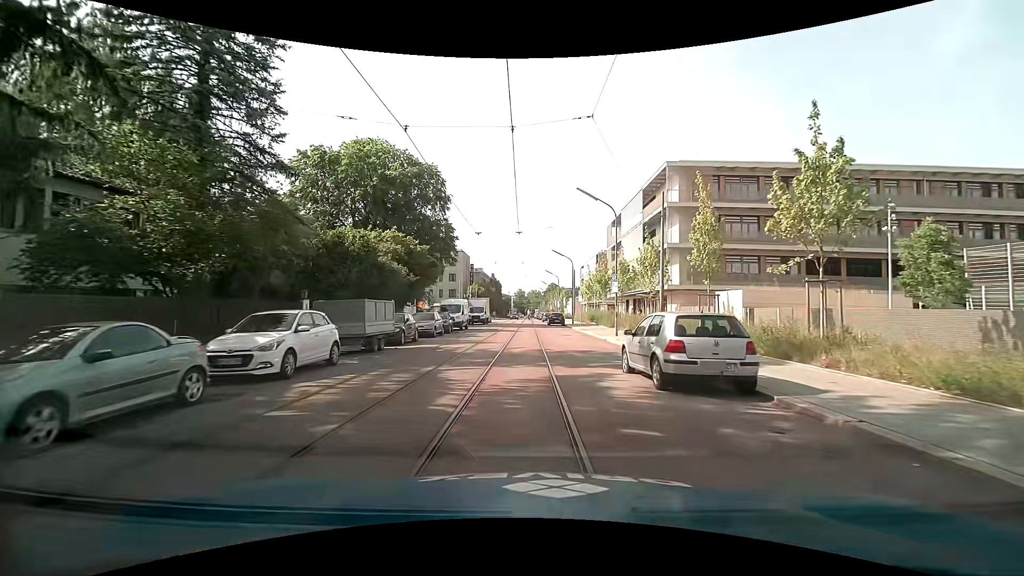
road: residential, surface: asphalt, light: Day
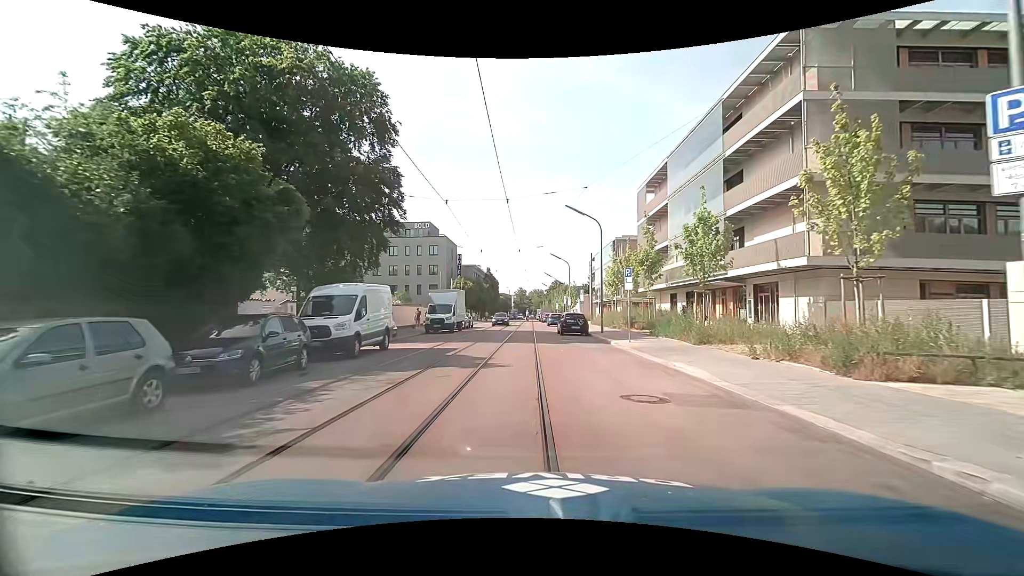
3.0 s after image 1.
(+0.3, +23.2) m; 0°
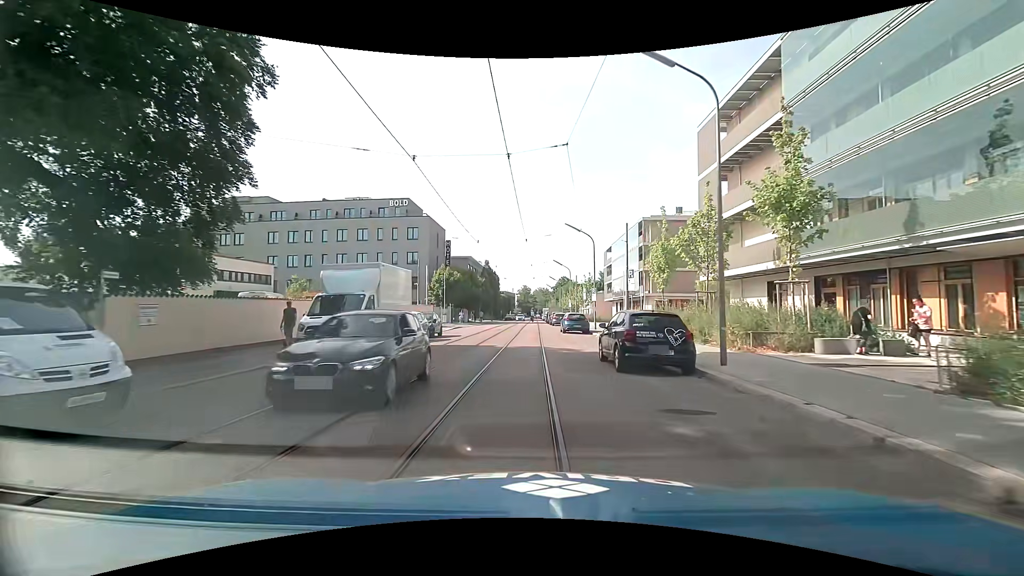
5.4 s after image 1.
(-0.2, +19.4) m; -1°
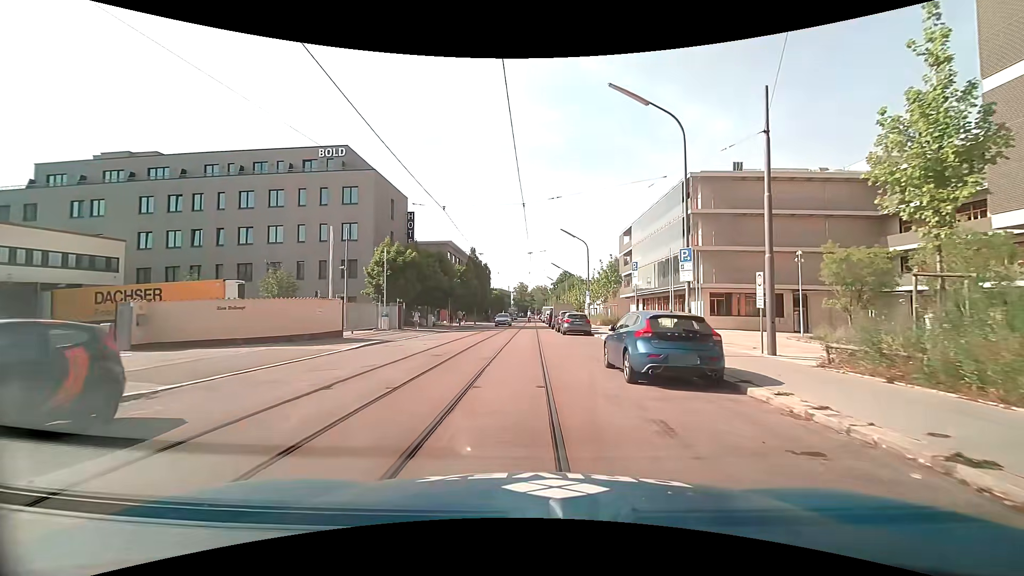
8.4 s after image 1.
(+0.4, +23.9) m; +1°
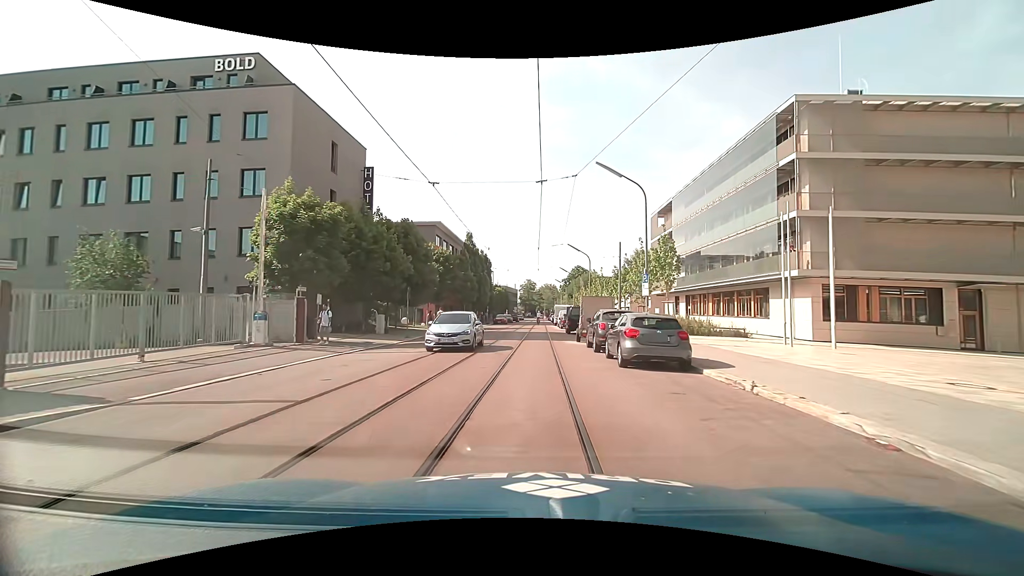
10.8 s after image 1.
(-0.2, +18.5) m; 0°
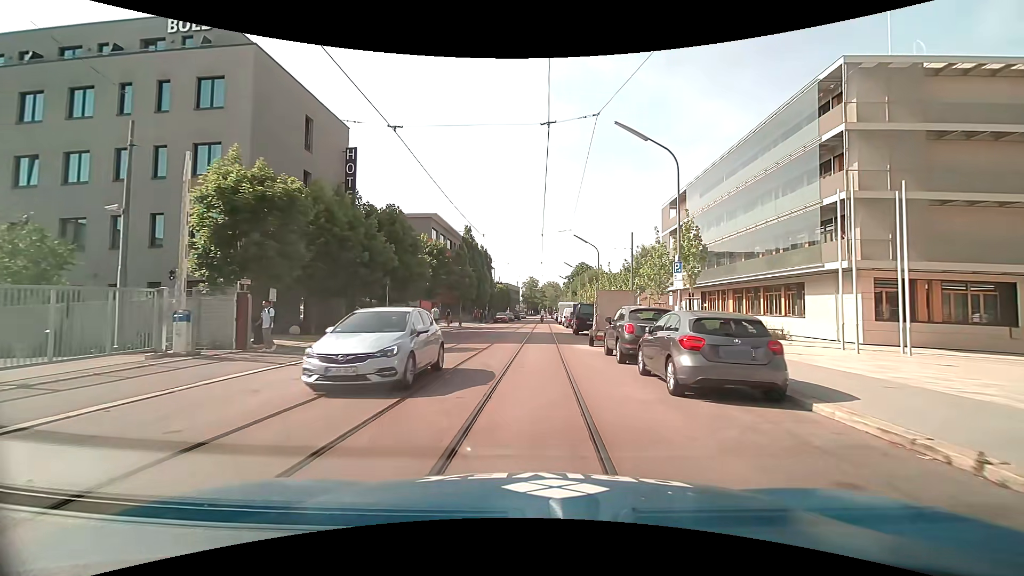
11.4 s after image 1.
(0.0, +4.6) m; -1°
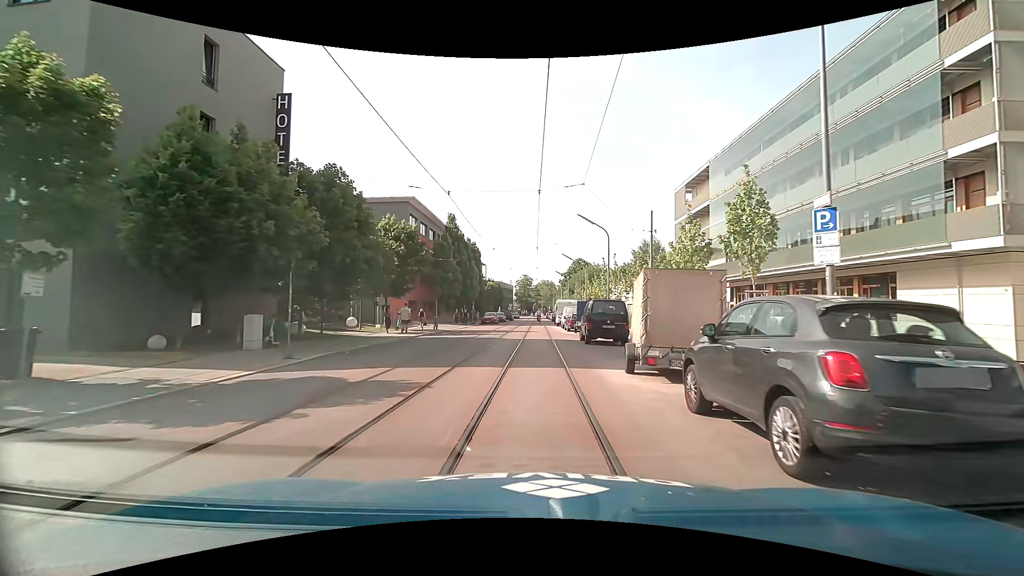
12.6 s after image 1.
(0.0, +9.3) m; 0°
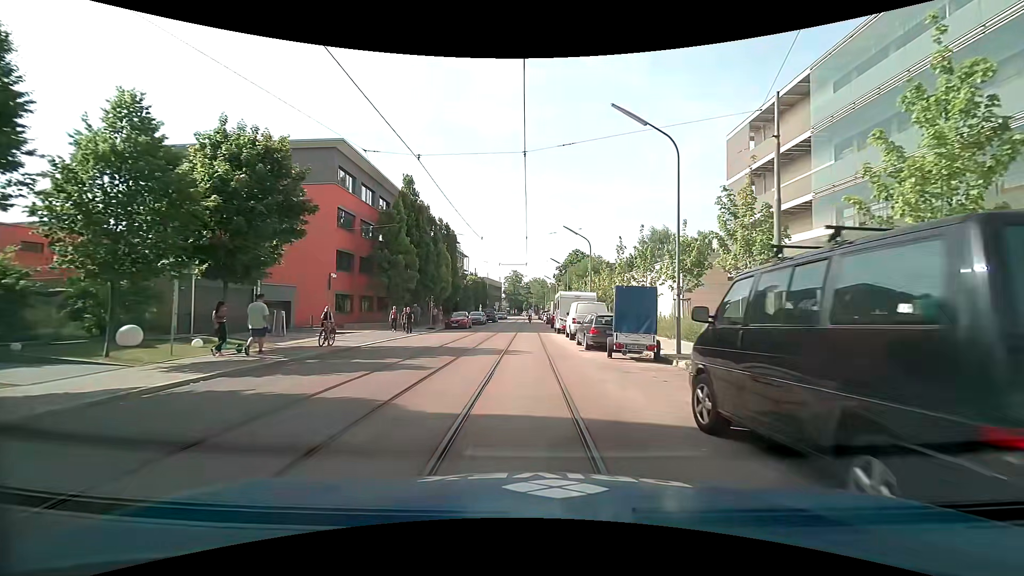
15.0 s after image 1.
(+0.2, +19.0) m; +1°
(0, +10) (0, +20) (0, +30) (0, +40) (-1, +50) (-1, +60) (-1, +70) (-1, +80) (-1, +90) (-1, +100) m
